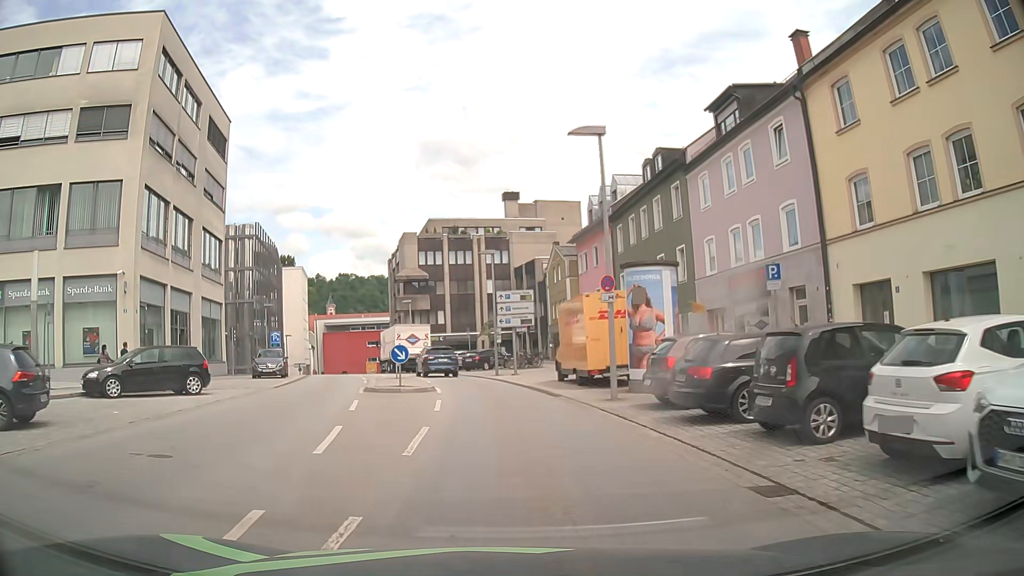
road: tertiary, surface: asphalt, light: Day
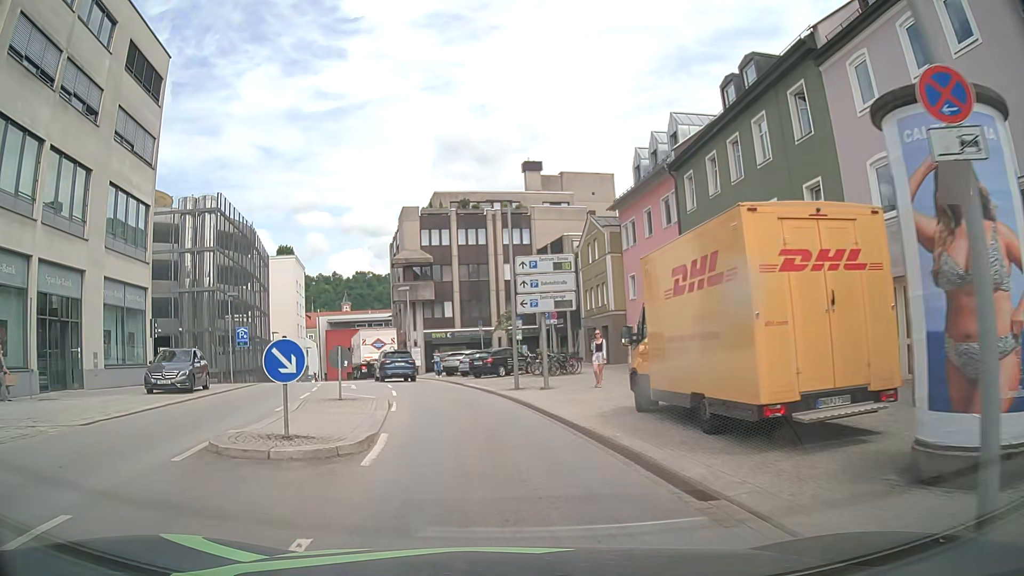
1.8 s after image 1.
(-0.4, +12.7) m; -2°
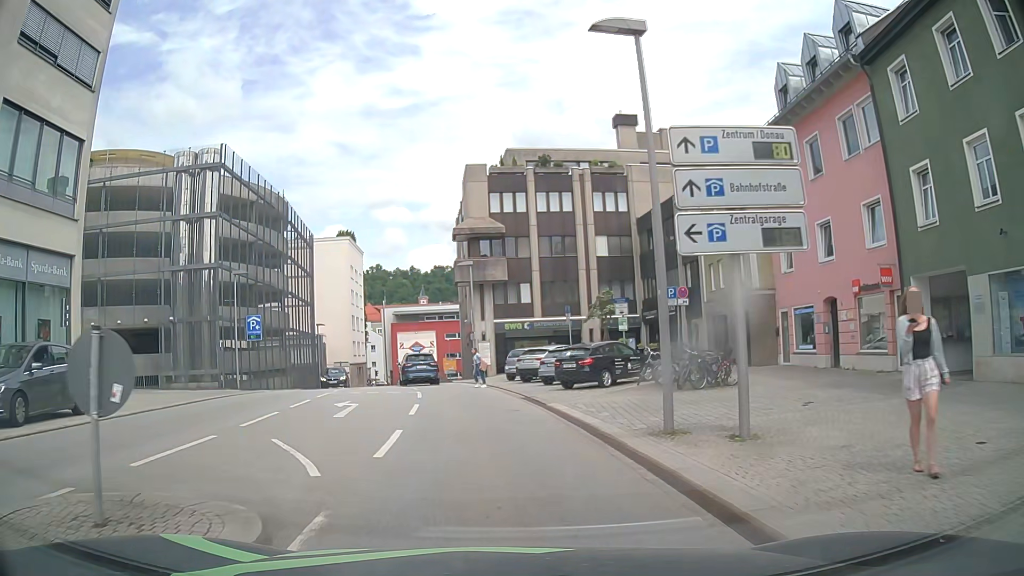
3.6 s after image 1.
(-0.7, +12.7) m; -6°
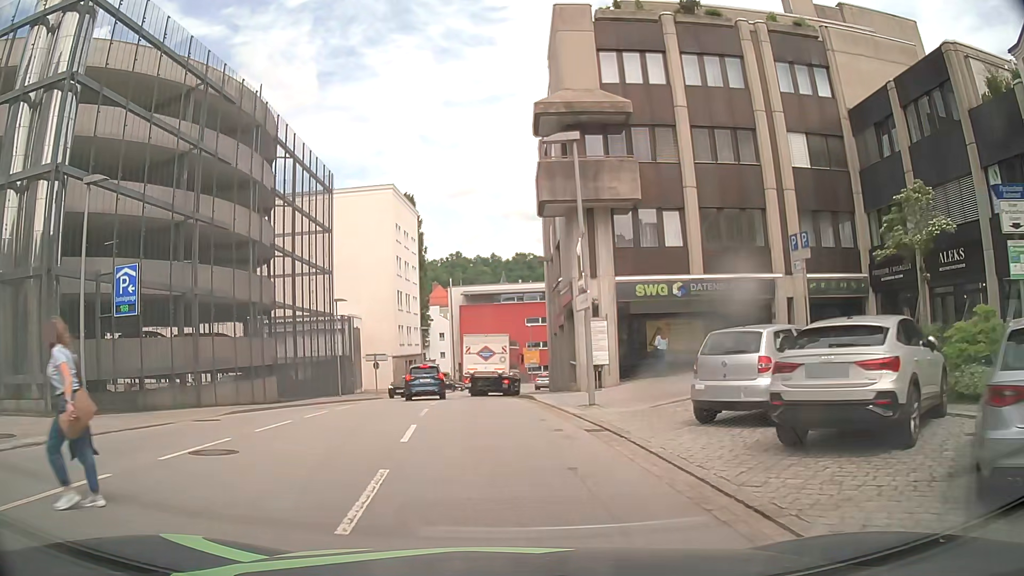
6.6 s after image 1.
(-1.5, +22.0) m; -6°
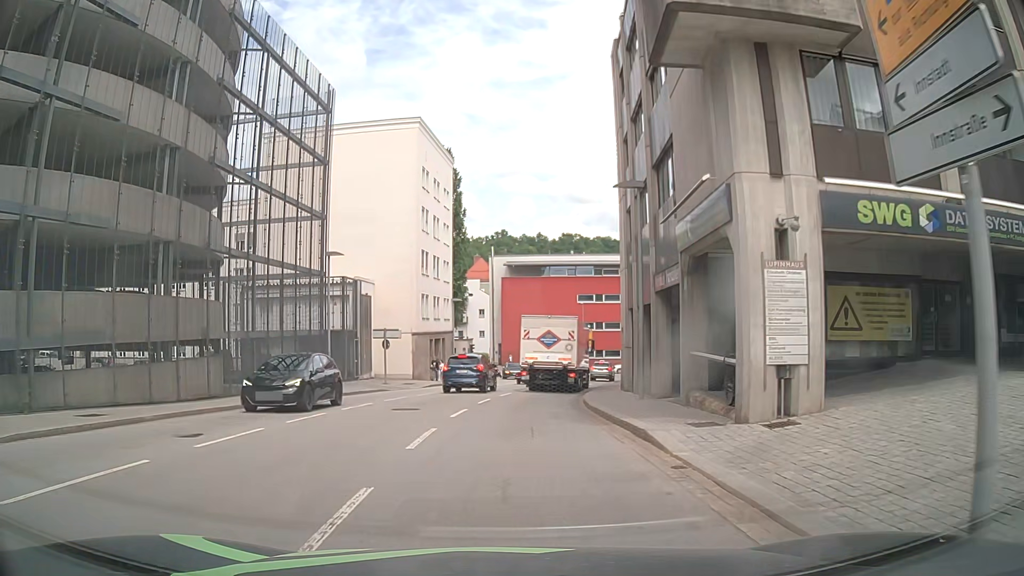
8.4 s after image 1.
(-0.8, +12.8) m; -6°
